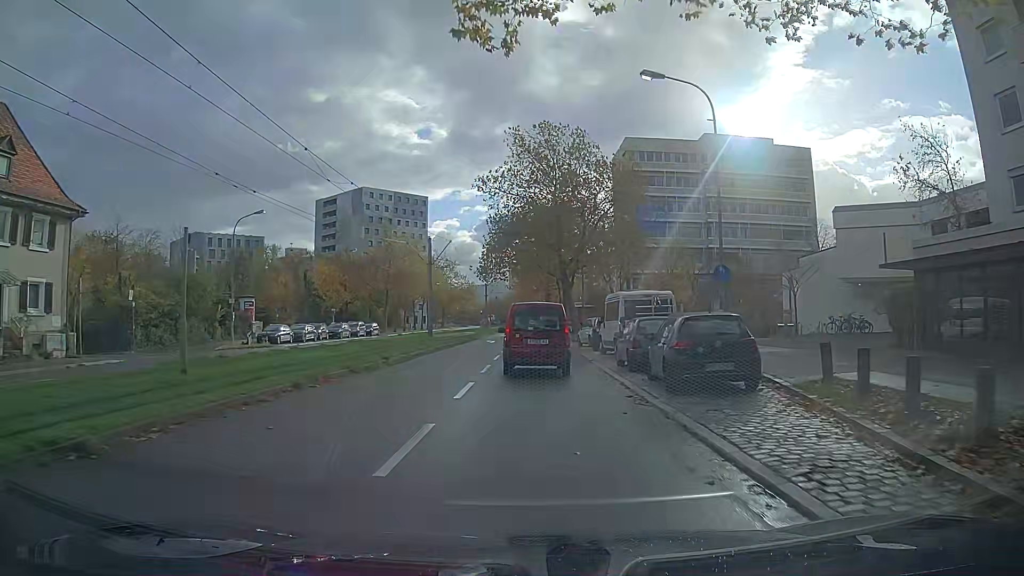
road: tertiary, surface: asphalt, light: Day
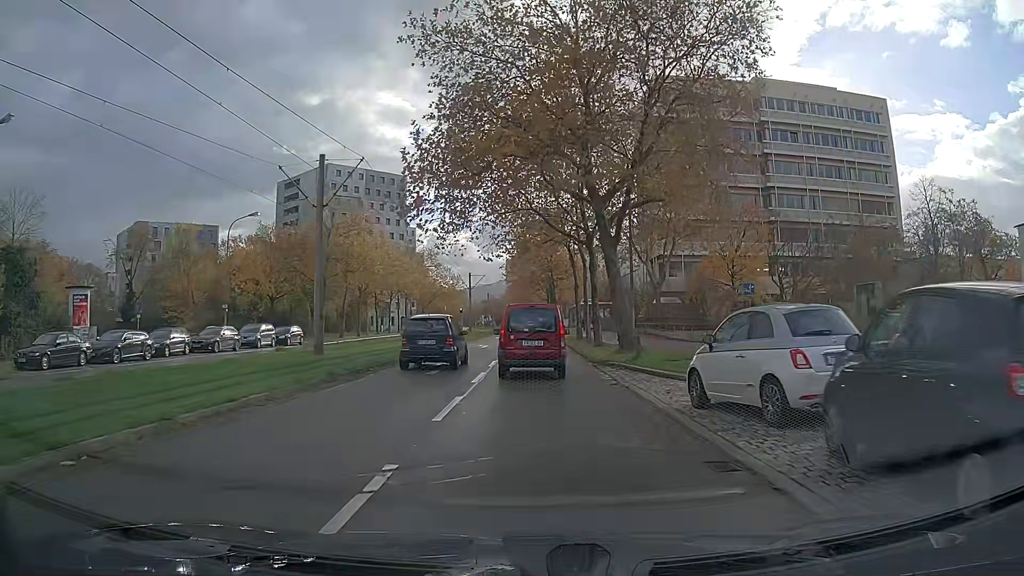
(+0.1, +26.0) m; 0°
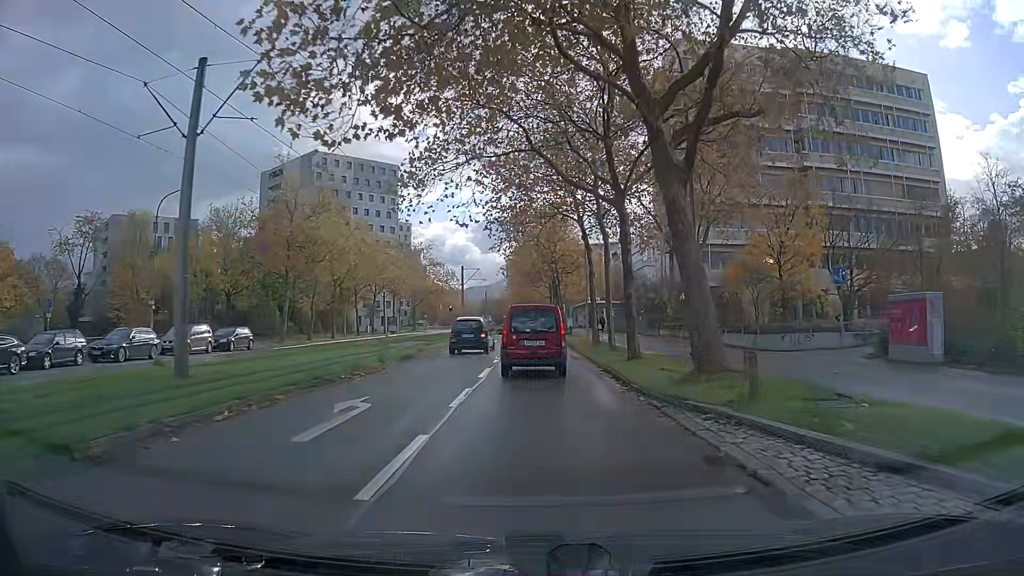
(0.0, +10.1) m; 0°
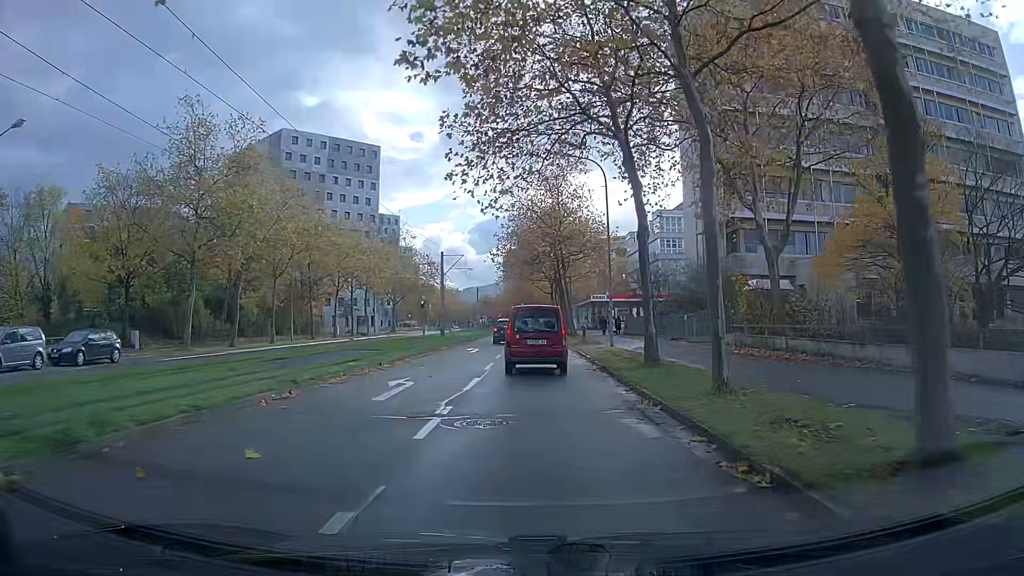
(0.0, +15.1) m; 0°
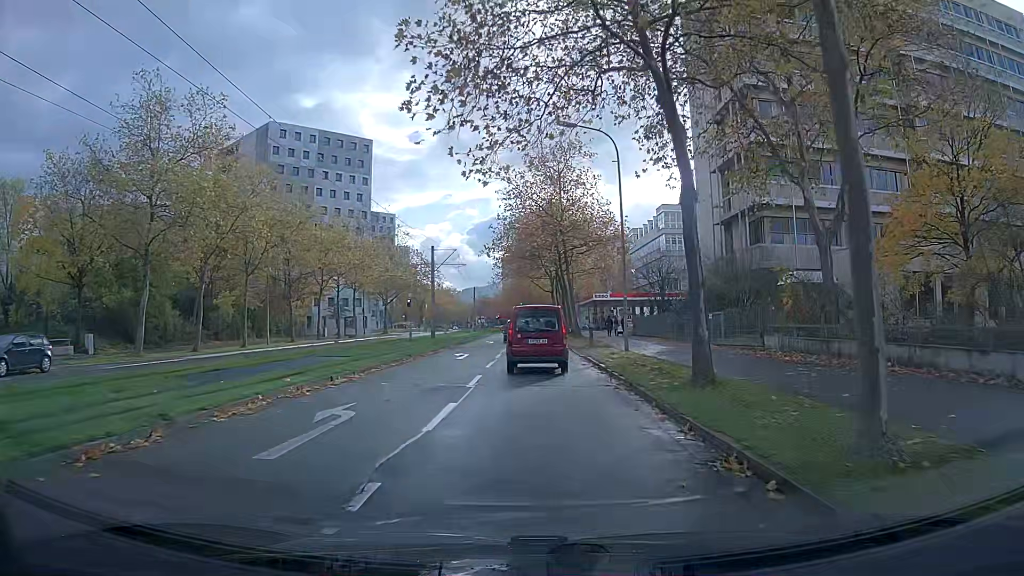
(0.0, +5.1) m; 0°
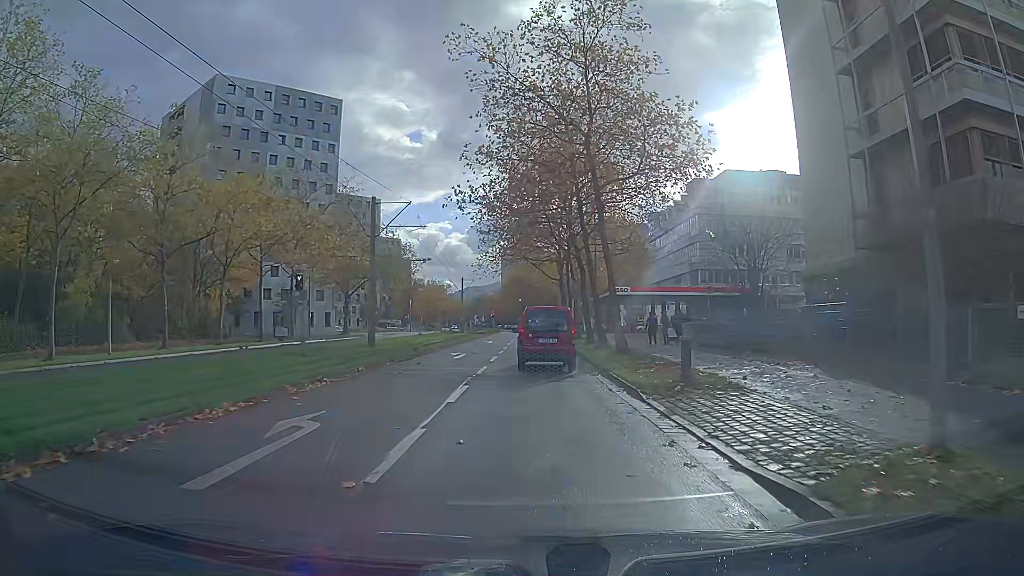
(0.0, +20.7) m; 0°
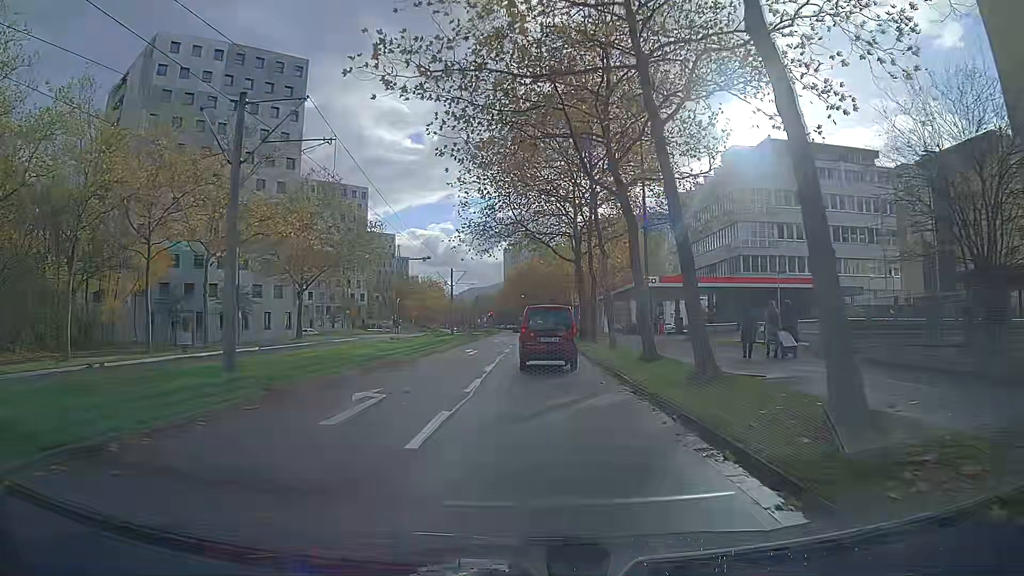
(-0.2, +16.3) m; -1°
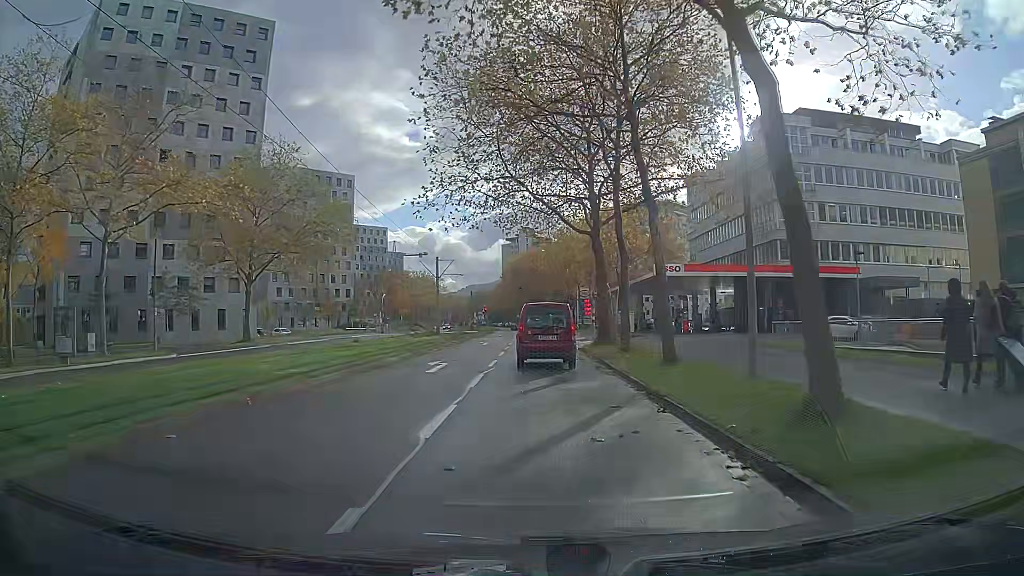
(+0.1, +11.1) m; +1°
